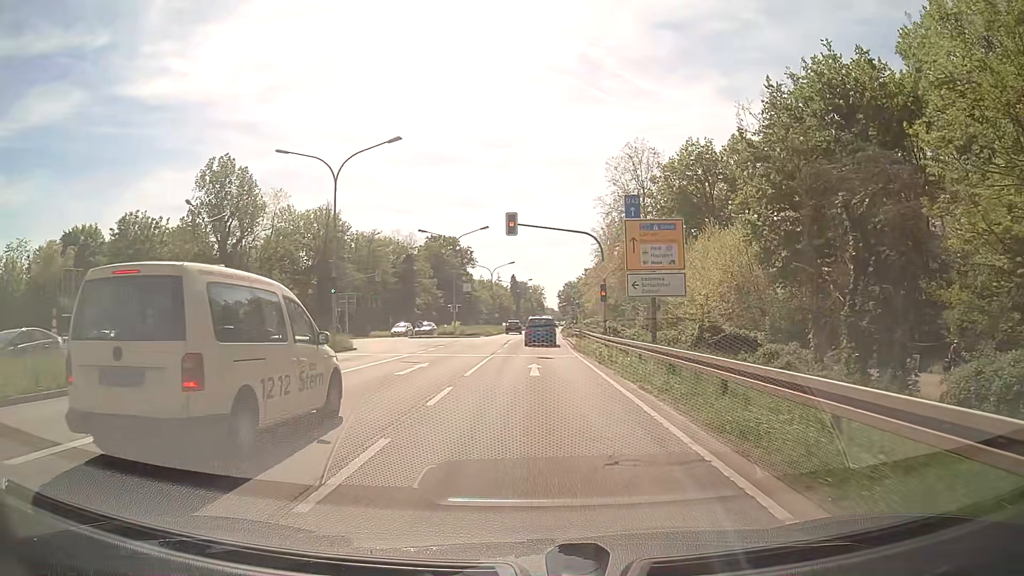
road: primary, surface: asphalt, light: Day
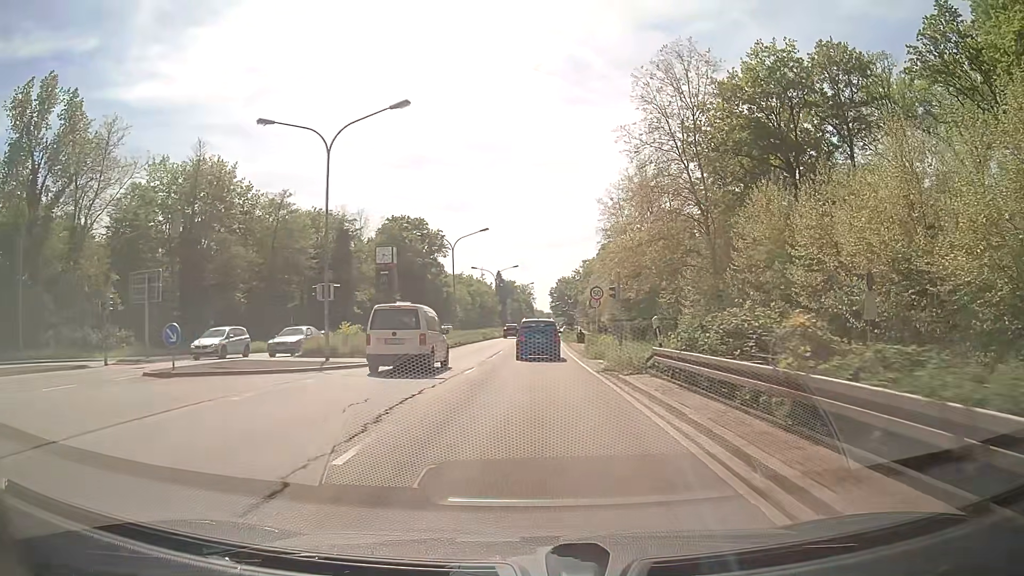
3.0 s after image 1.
(+0.3, +36.1) m; +1°
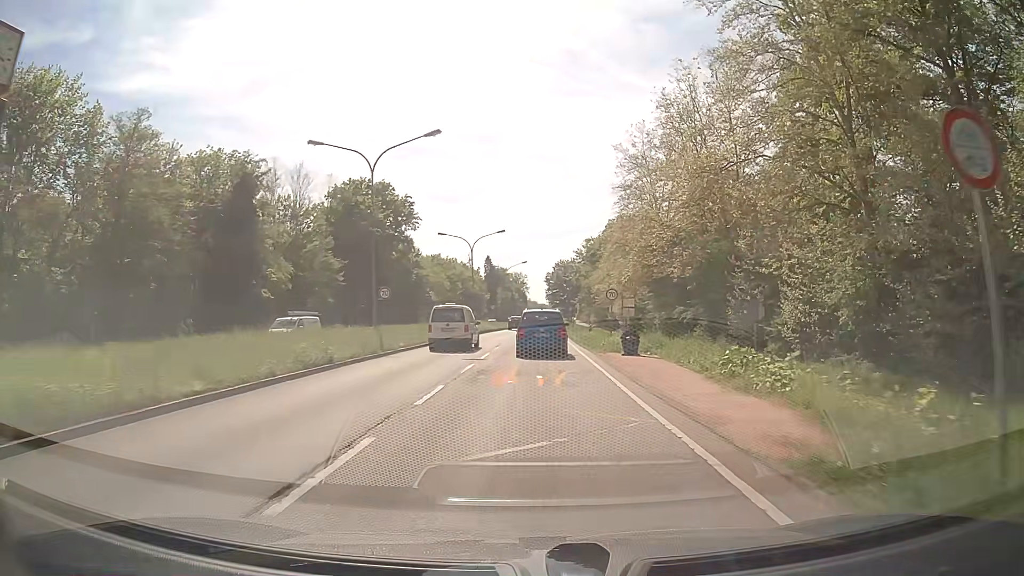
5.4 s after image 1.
(+0.1, +29.2) m; +1°
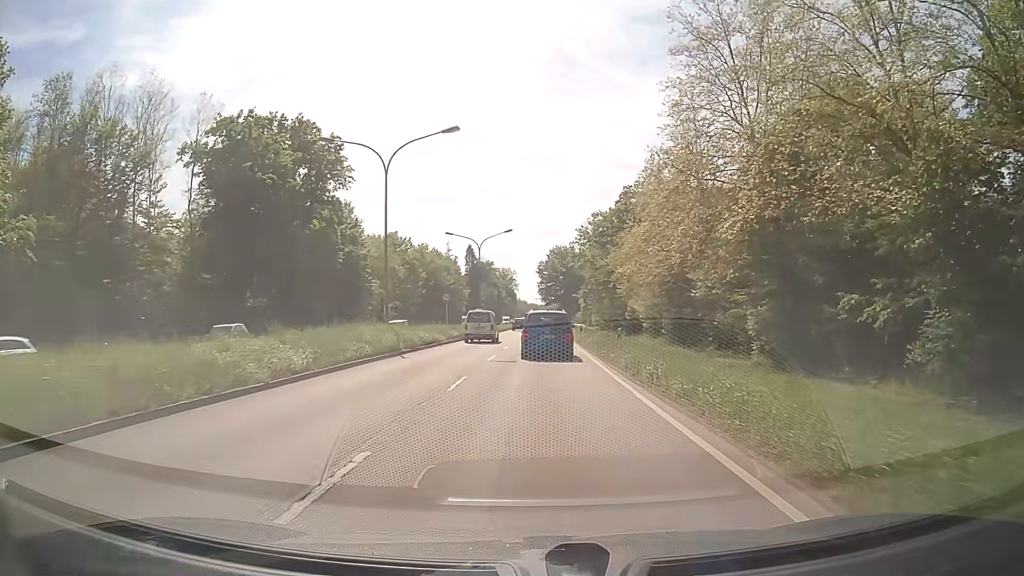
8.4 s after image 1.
(+0.1, +36.9) m; +1°
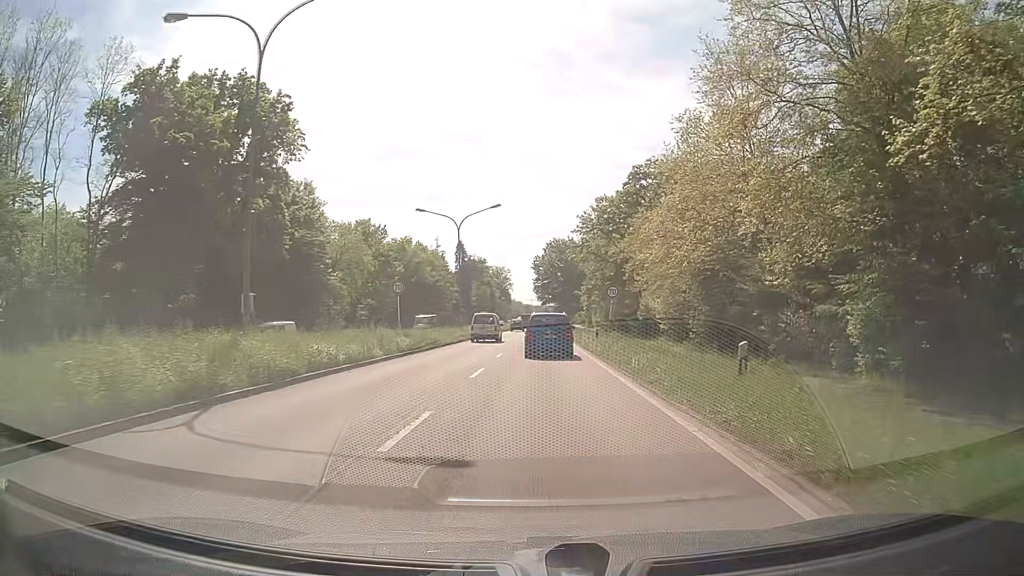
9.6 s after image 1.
(0.0, +15.0) m; +1°
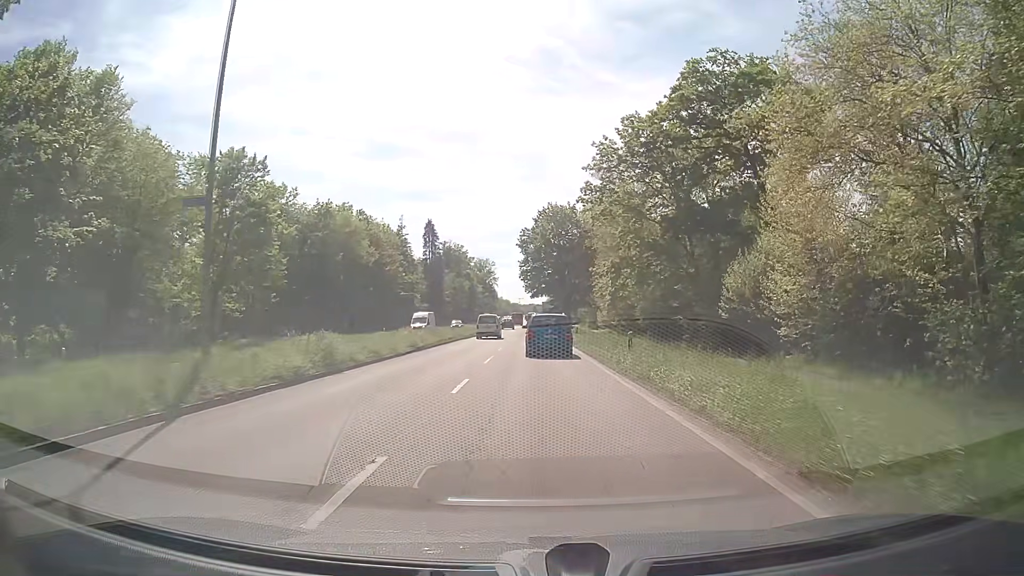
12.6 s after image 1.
(+0.1, +39.4) m; 0°
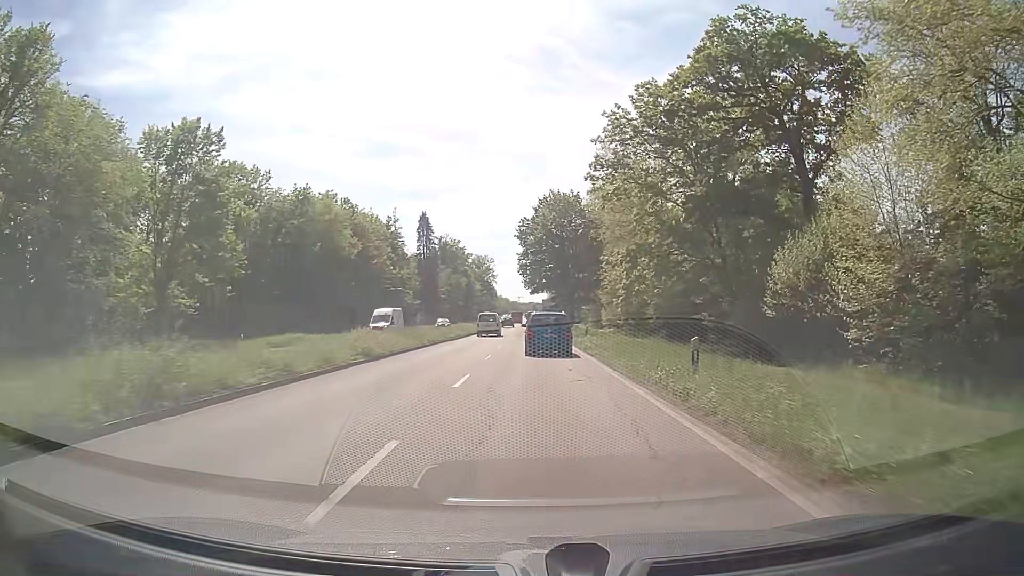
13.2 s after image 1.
(+0.1, +8.4) m; 0°
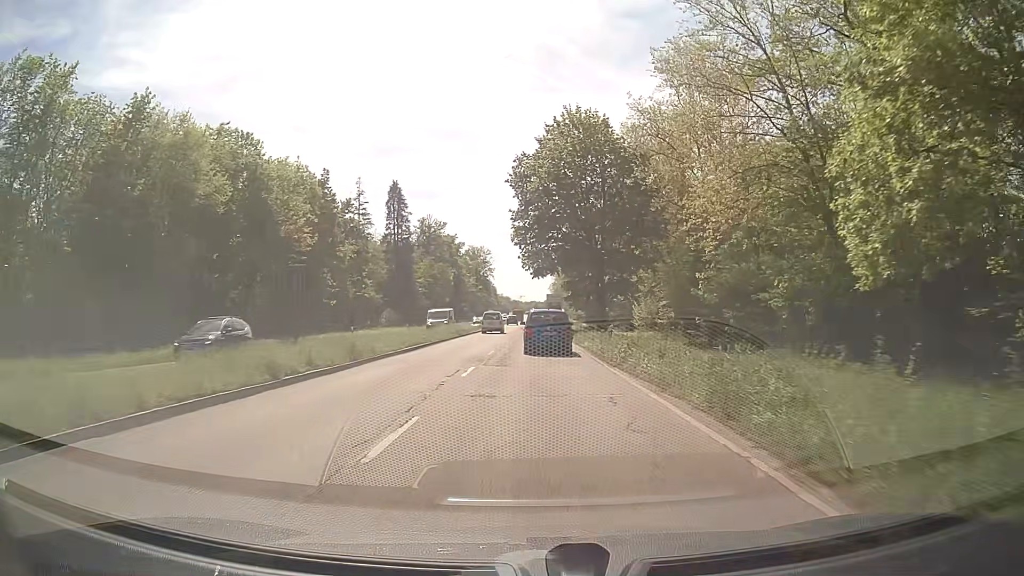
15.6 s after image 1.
(0.0, +34.3) m; 0°
(0, +10) (0, +20) (0, +30) (0, +40) (0, +50) (0, +60) (0, +70) (0, +80) (0, +90) (0, +100) m
